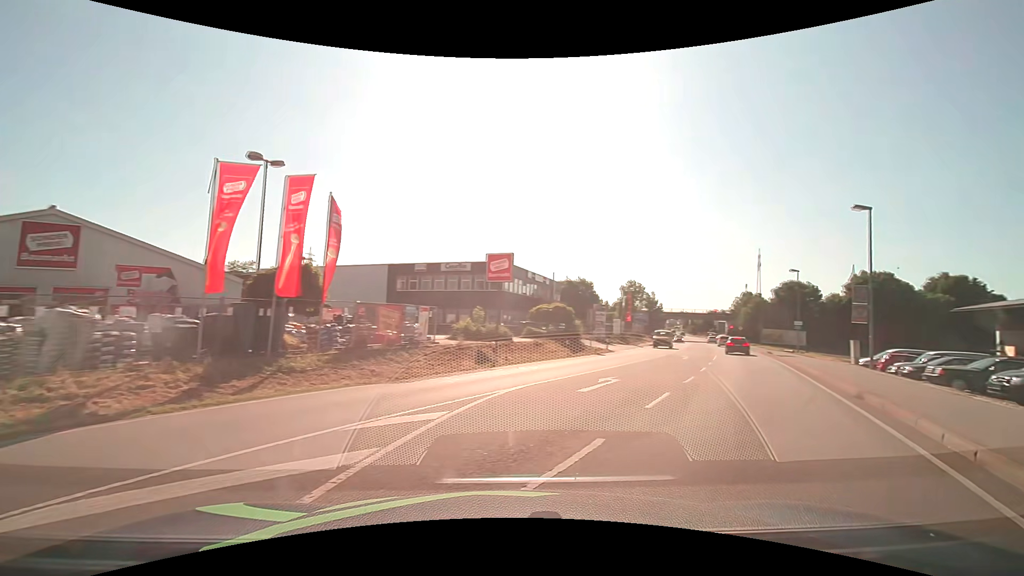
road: primary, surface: asphalt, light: Day
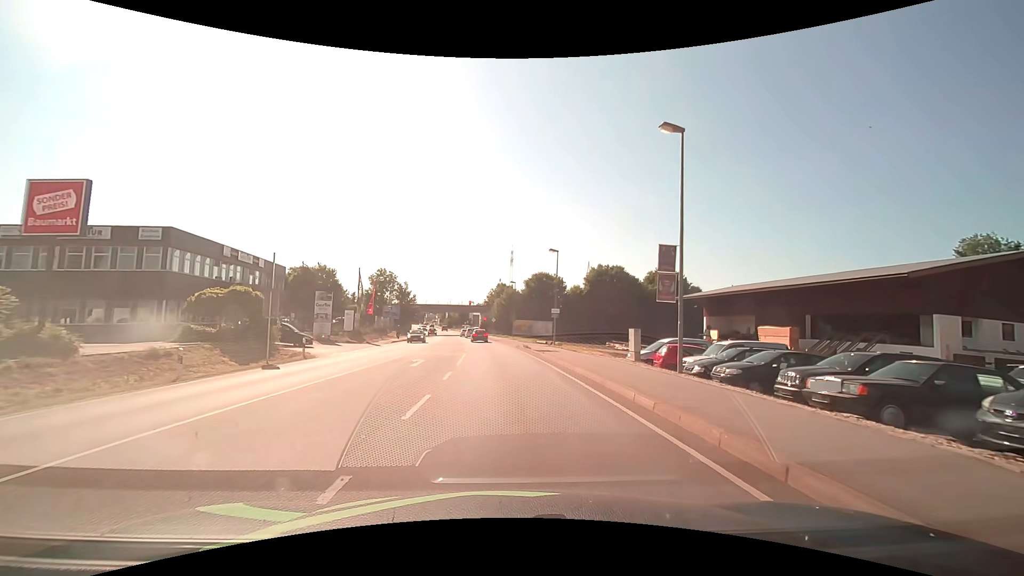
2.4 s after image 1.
(+5.2, +12.7) m; +28°
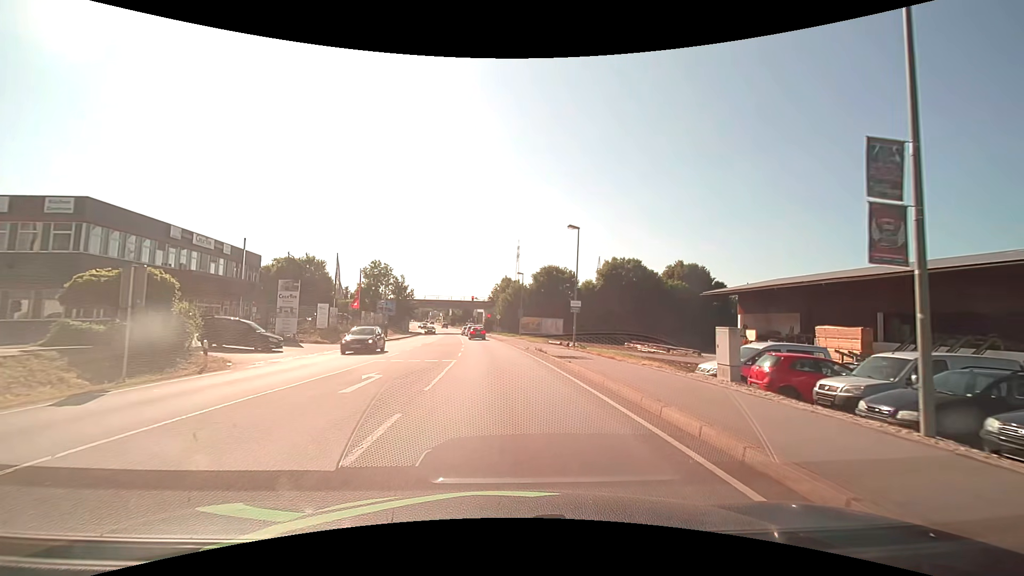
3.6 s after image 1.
(0.0, +8.9) m; -1°
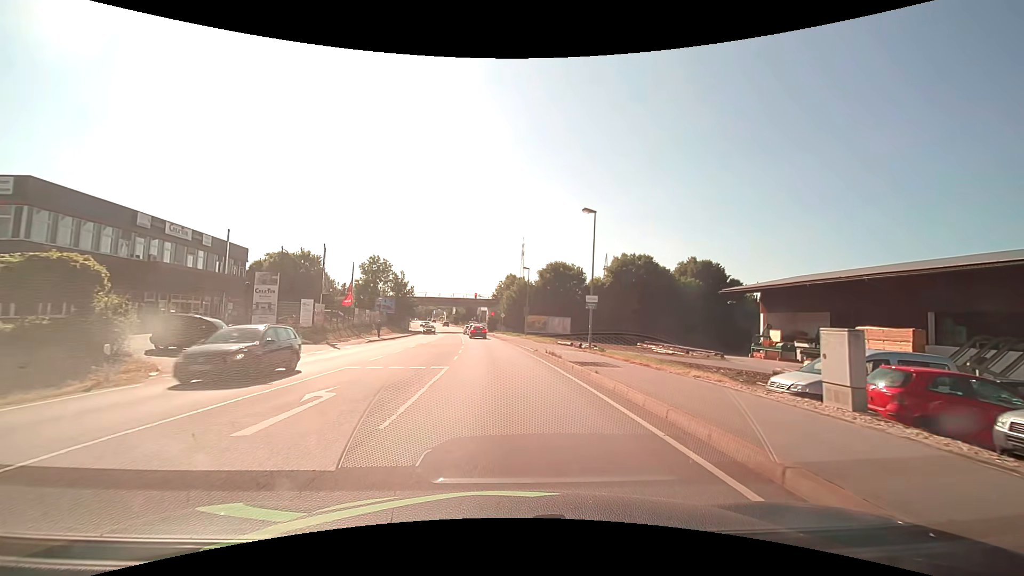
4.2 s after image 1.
(0.0, +4.3) m; -1°
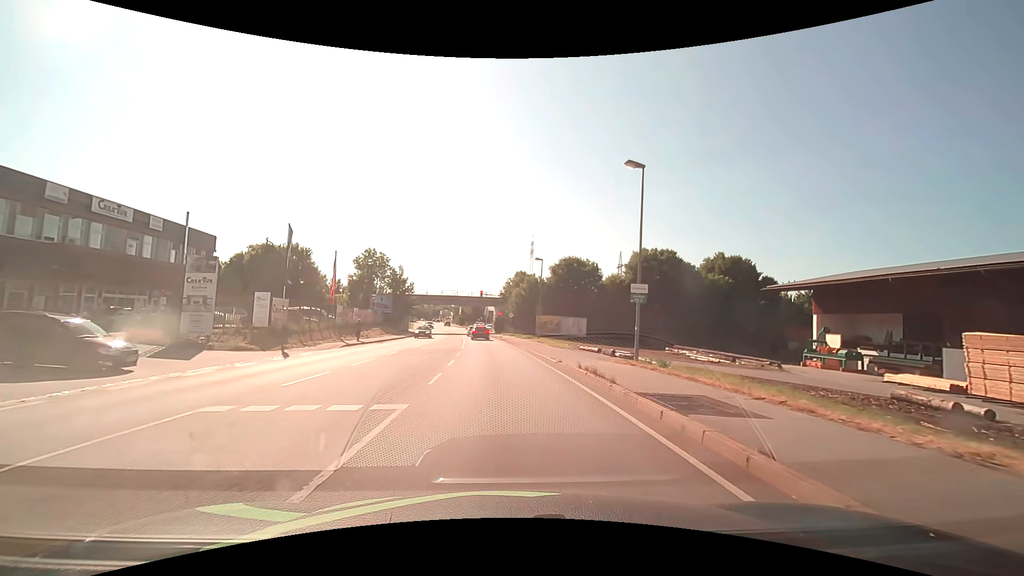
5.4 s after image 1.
(0.0, +8.3) m; 0°
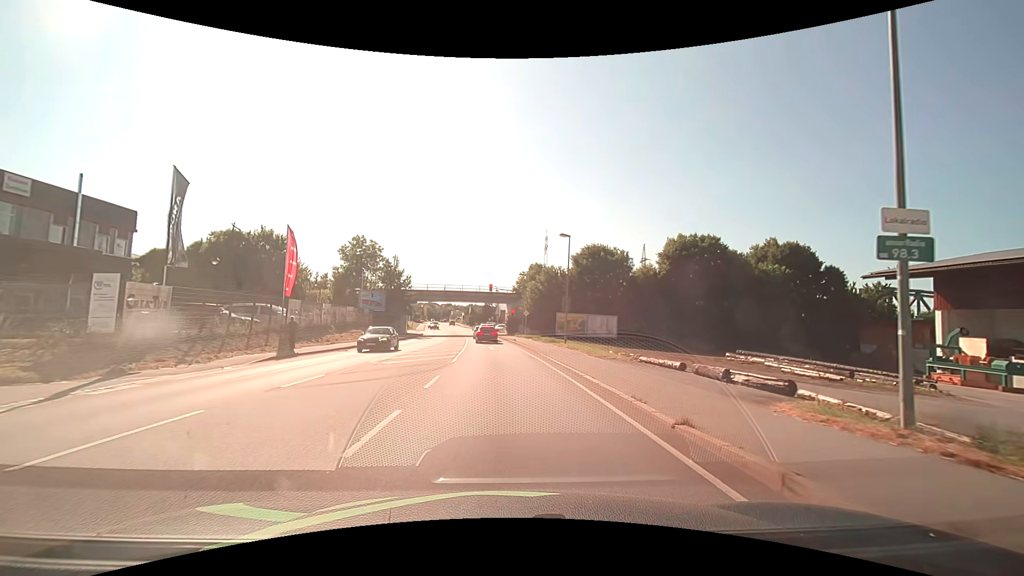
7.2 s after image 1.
(-0.2, +12.6) m; -2°
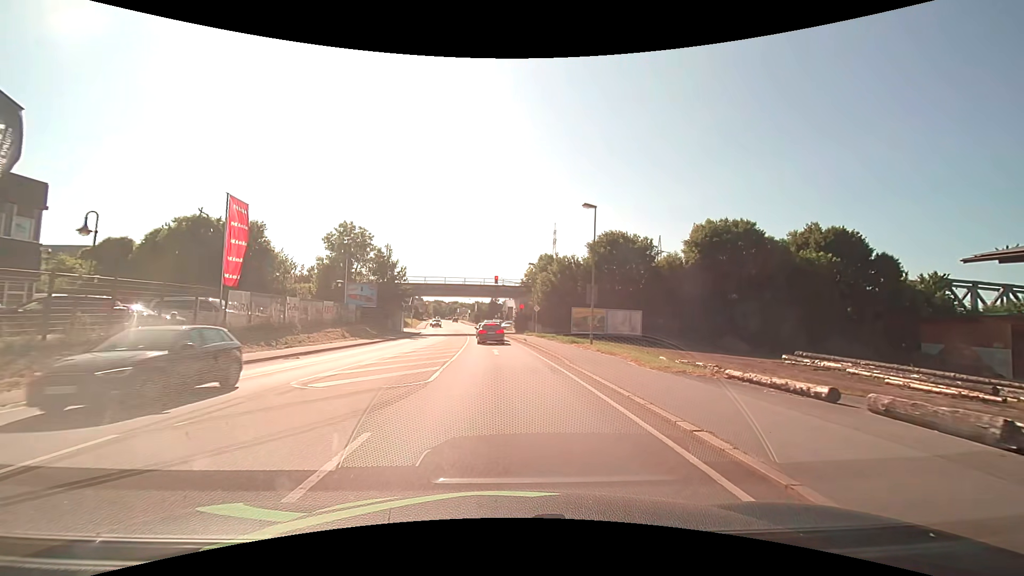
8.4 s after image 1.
(0.0, +7.9) m; -1°
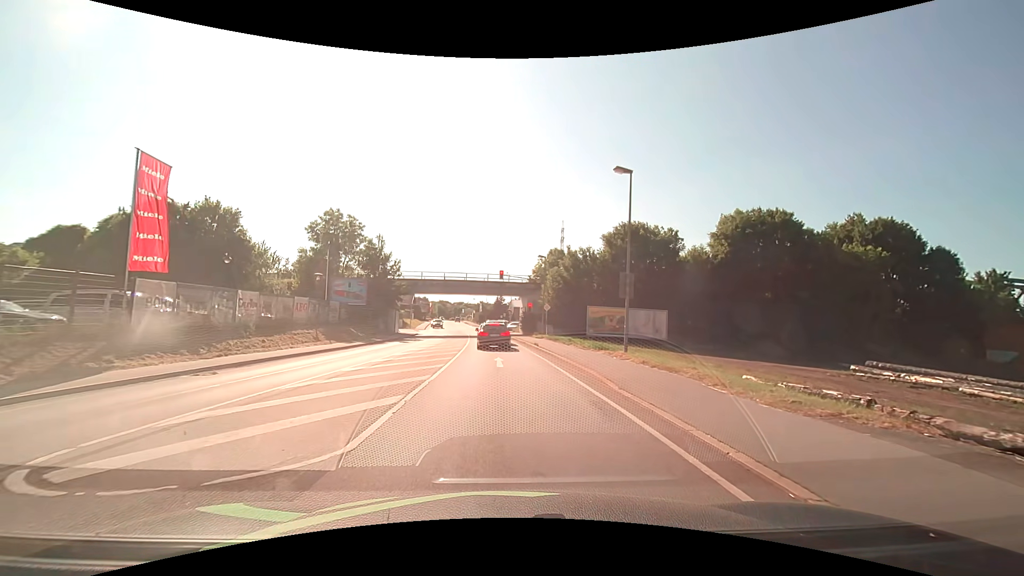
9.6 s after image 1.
(-0.1, +6.6) m; 0°
(0, +10) (0, +20) (-1, +30) (-1, +40) (-2, +50) (-3, +60) (-4, +70) (-5, +80) (-7, +90) (-8, +100) m
